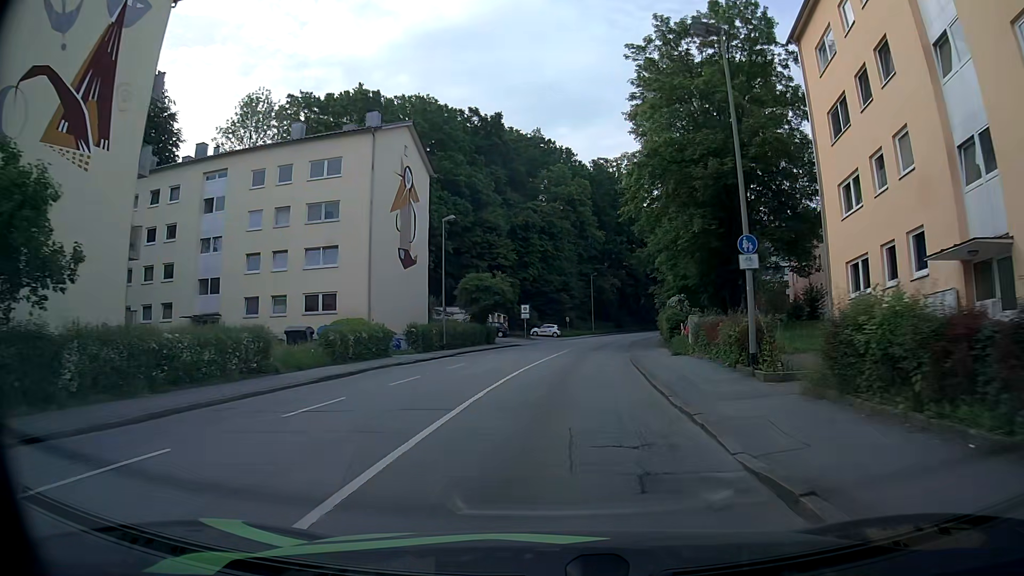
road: tertiary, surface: asphalt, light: Day
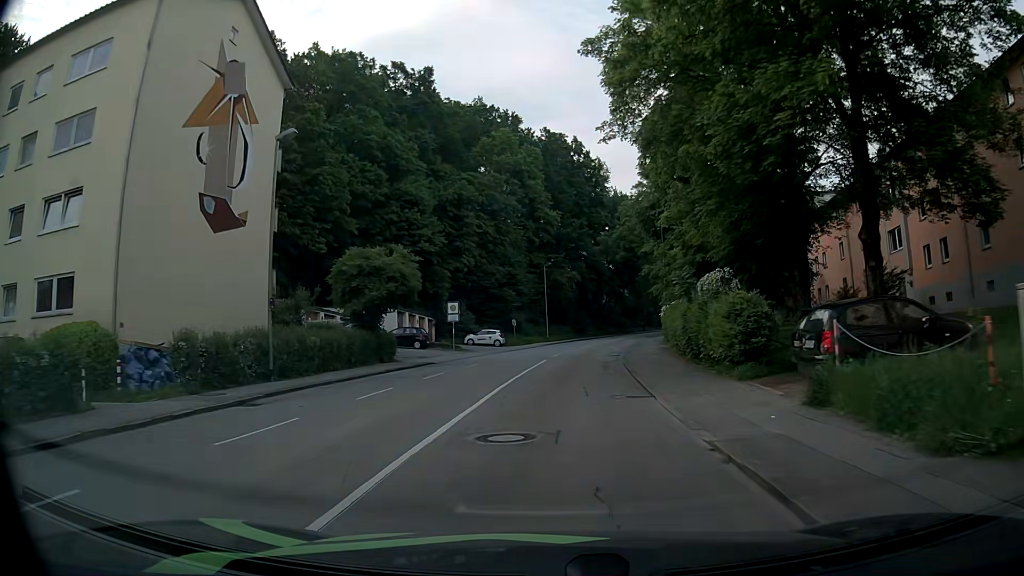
(+1.1, +20.1) m; +5°
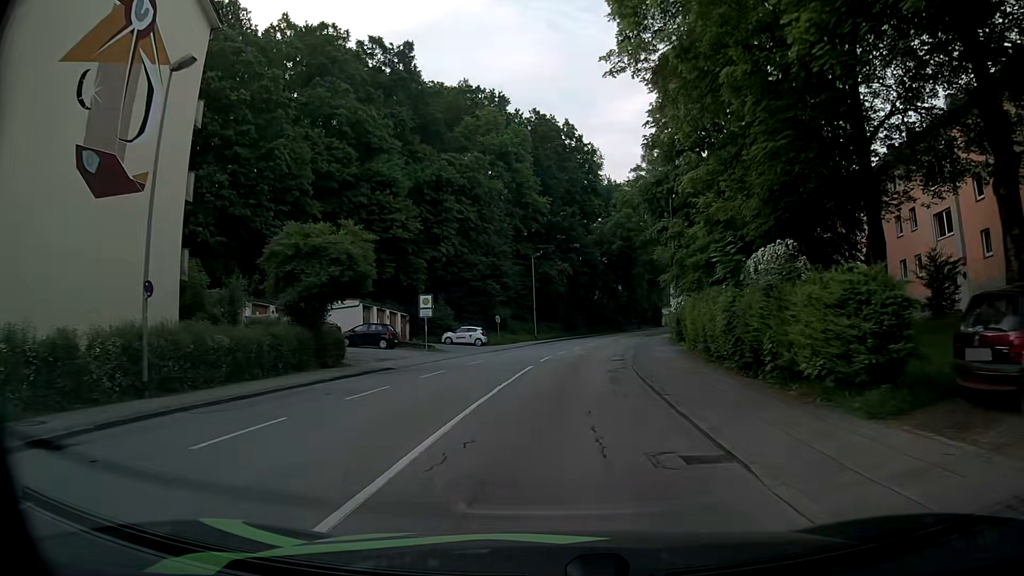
(0.0, +6.8) m; 0°
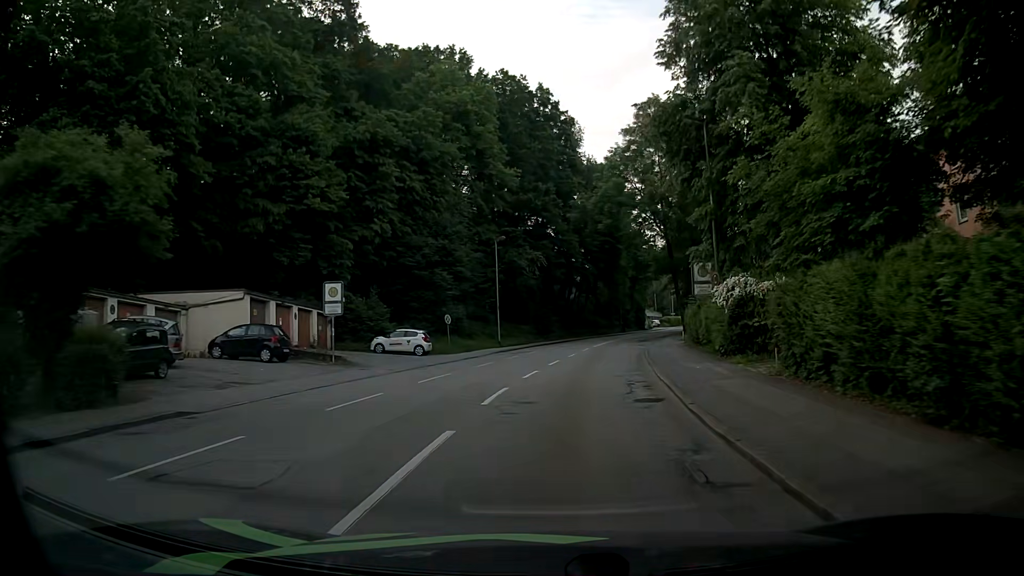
(+0.3, +13.9) m; +3°
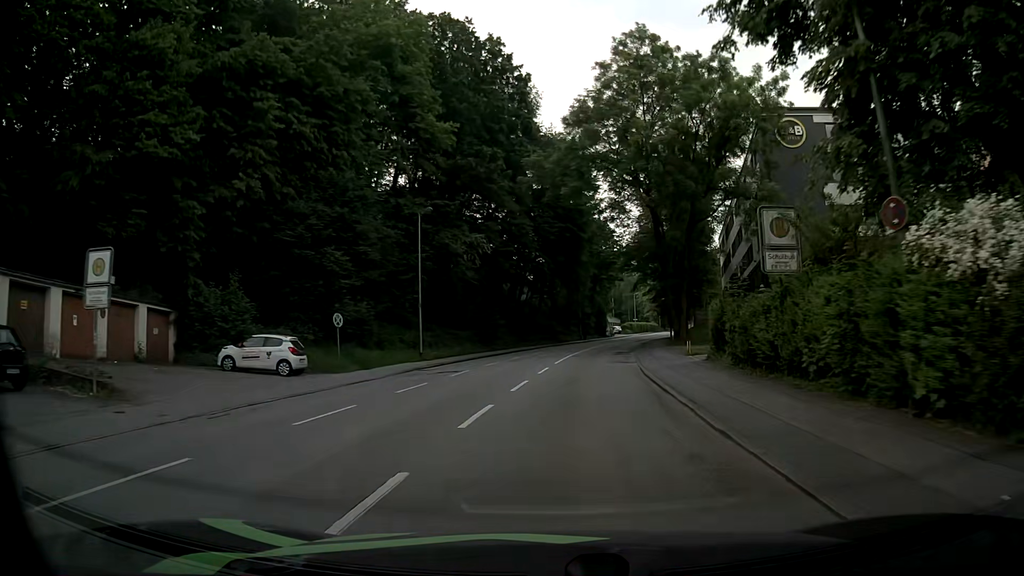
(+0.3, +14.2) m; +5°
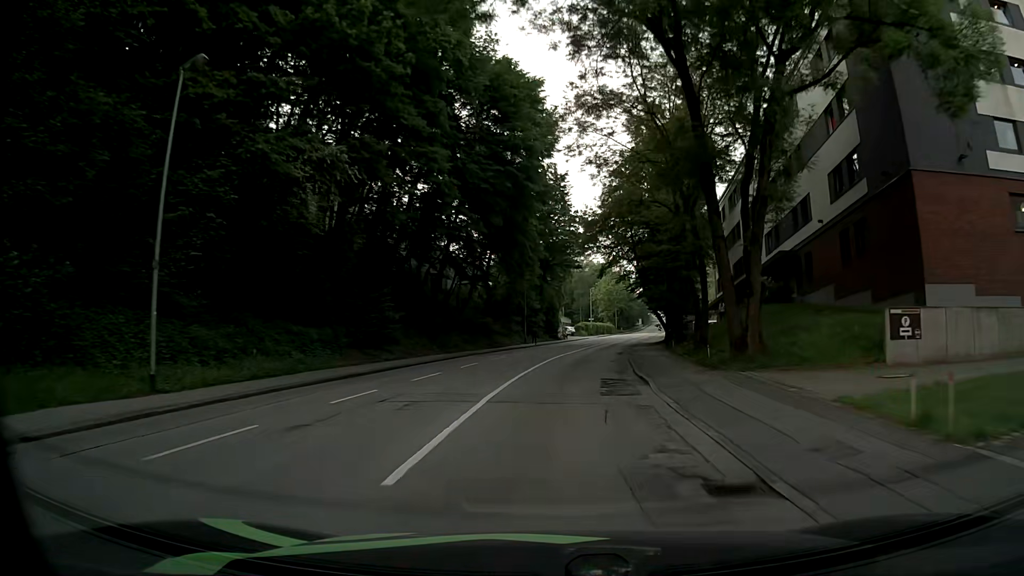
(+0.7, +21.6) m; +3°
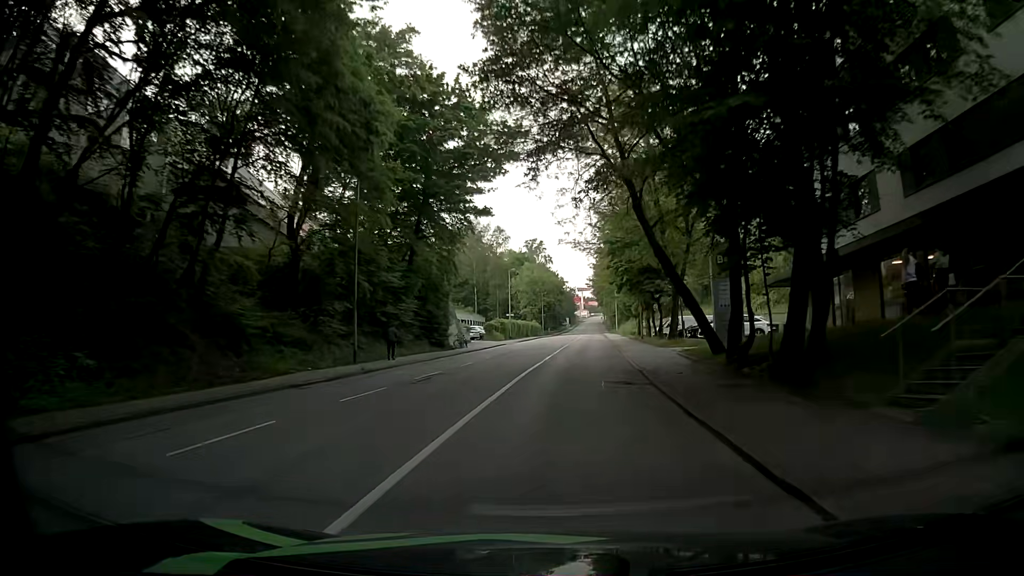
(+2.4, +36.9) m; +6°
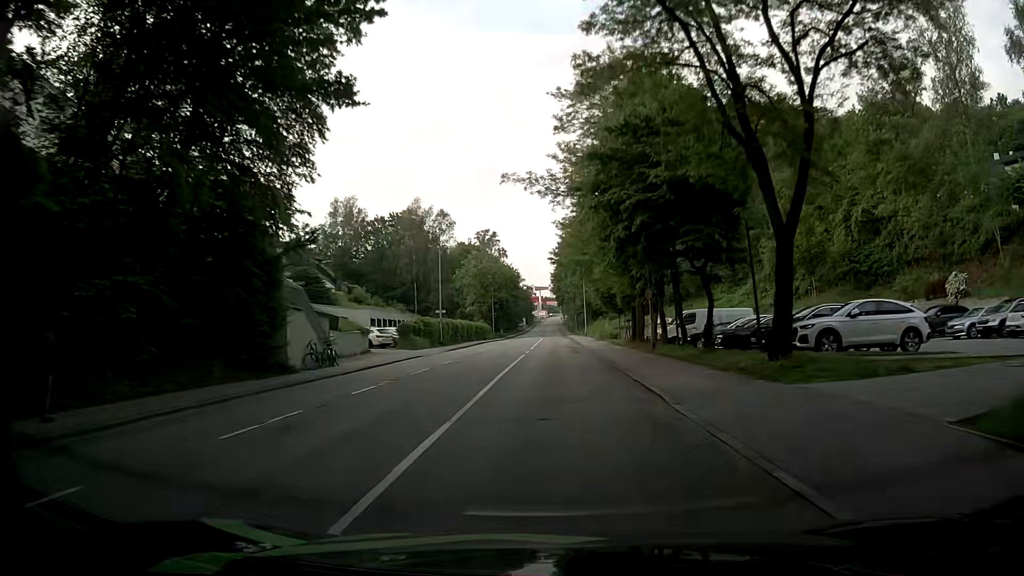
(+1.4, +22.6) m; +5°
(0, +10) (0, +20) (0, +30) (0, +40) (+1, +50) (+1, +60) (+1, +70) (+1, +80) (+1, +90) (+1, +100) m
